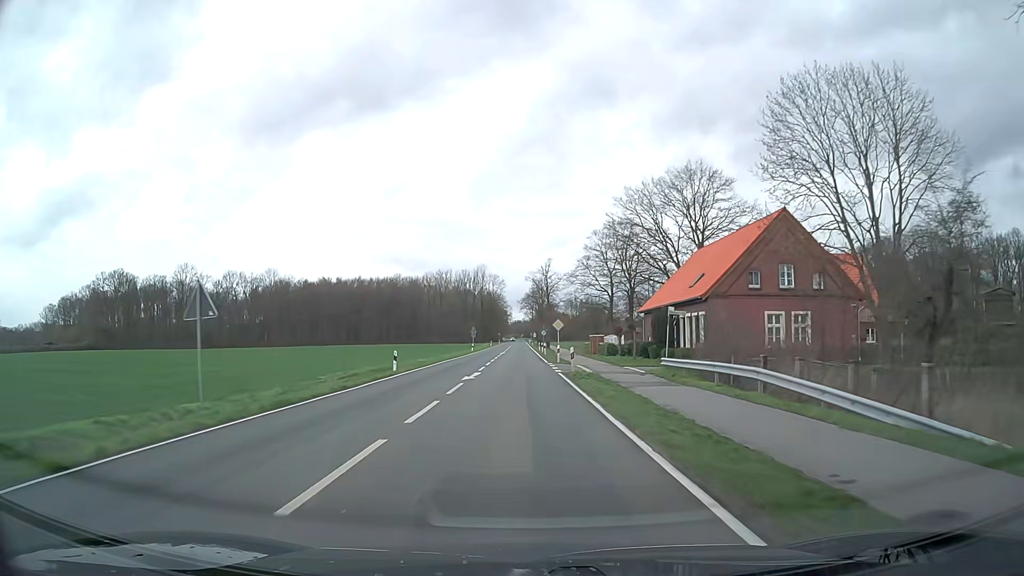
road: secondary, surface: asphalt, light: Day
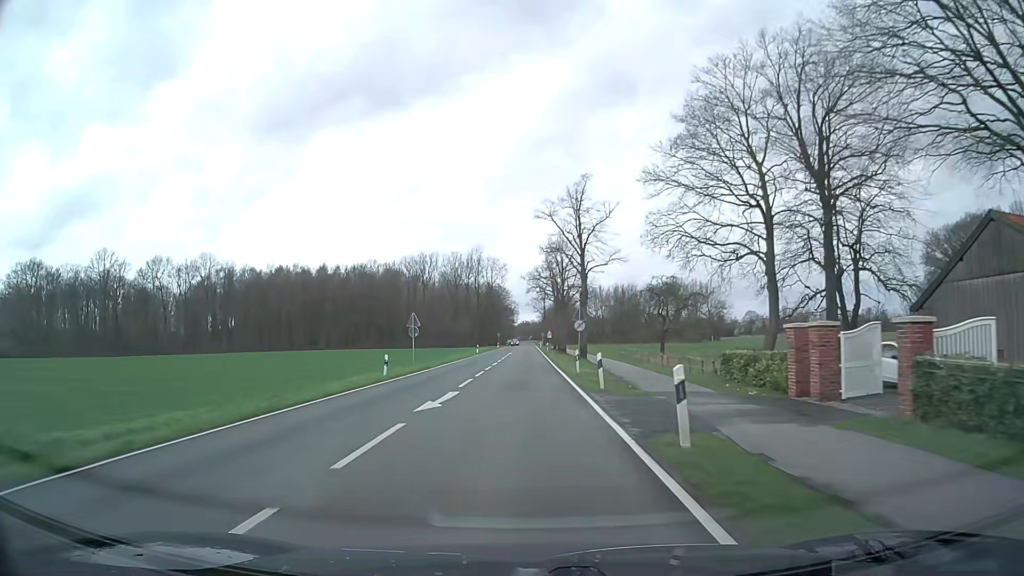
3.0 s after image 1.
(-0.3, +53.1) m; -1°
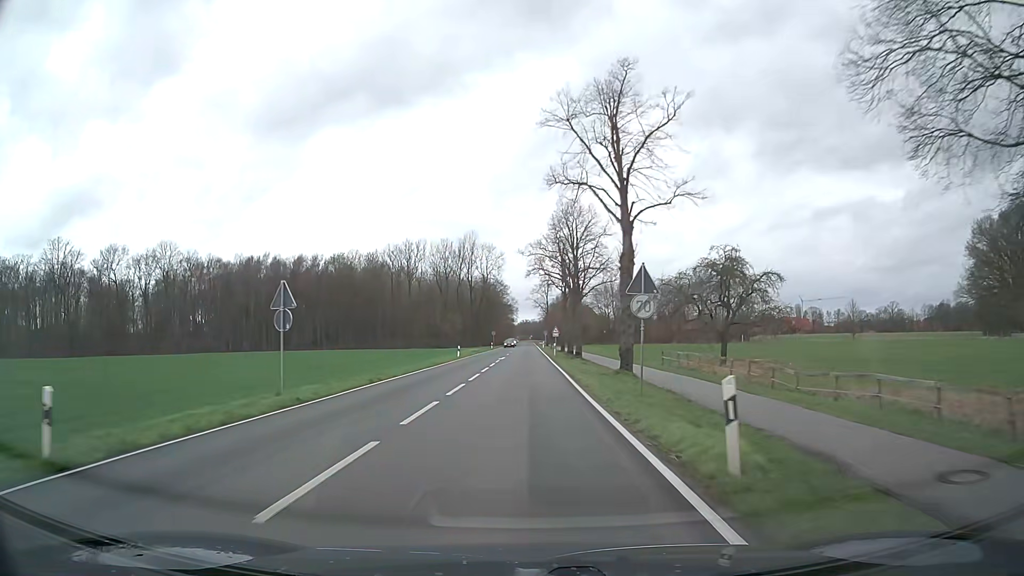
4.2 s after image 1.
(-0.1, +21.4) m; 0°
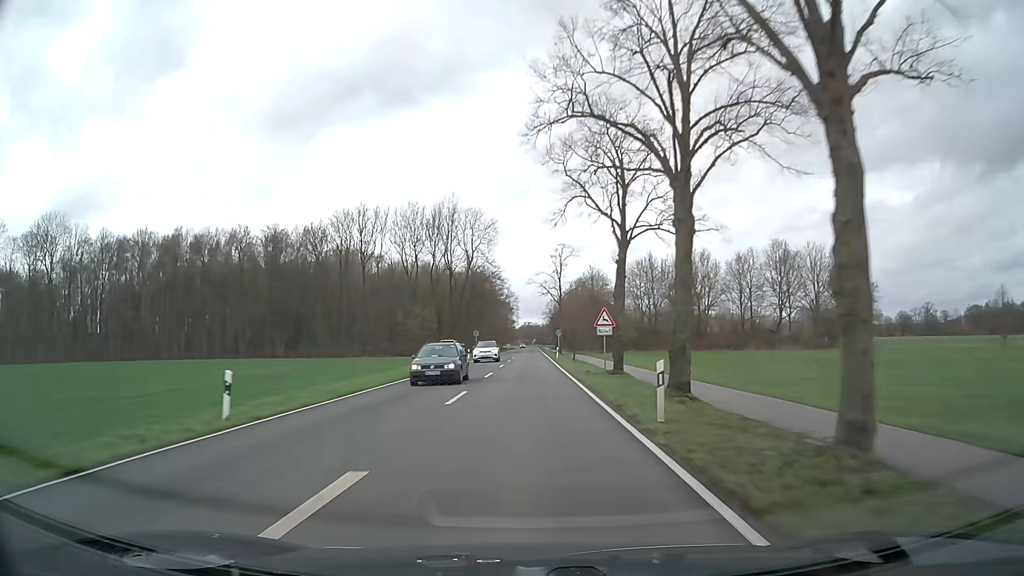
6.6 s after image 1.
(-0.1, +45.4) m; 0°
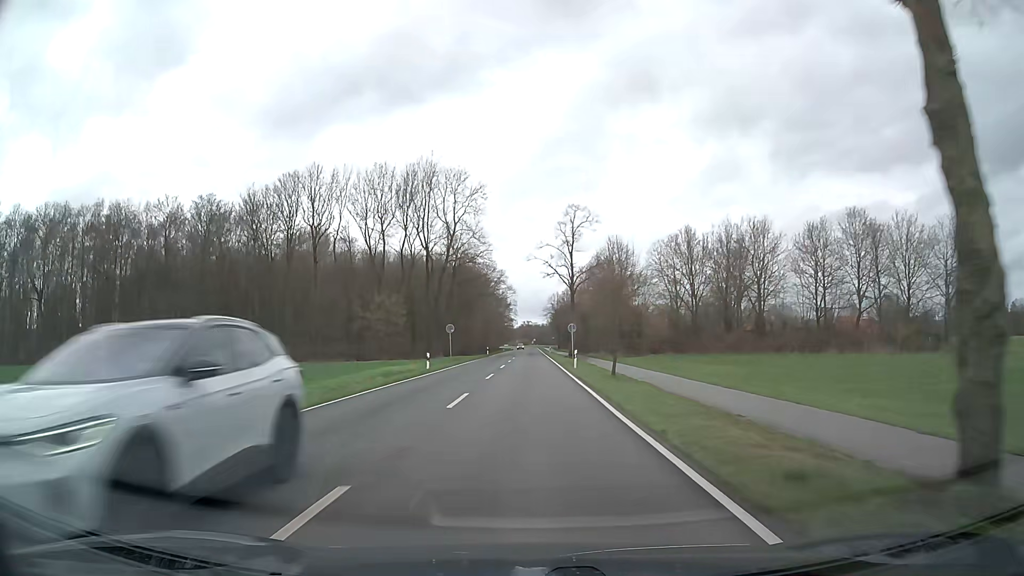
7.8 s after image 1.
(0.0, +25.1) m; 0°
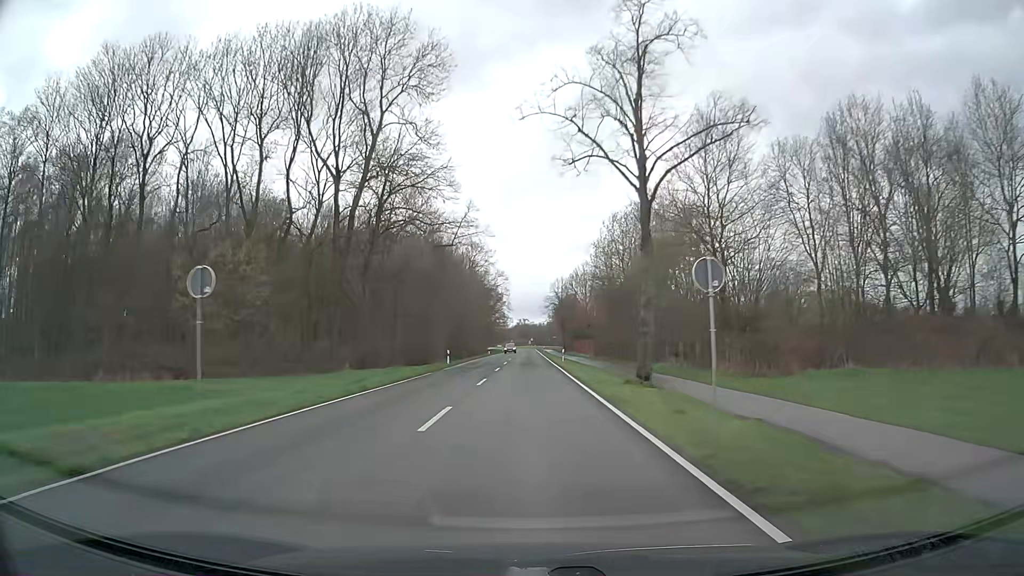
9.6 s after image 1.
(+0.1, +40.3) m; 0°
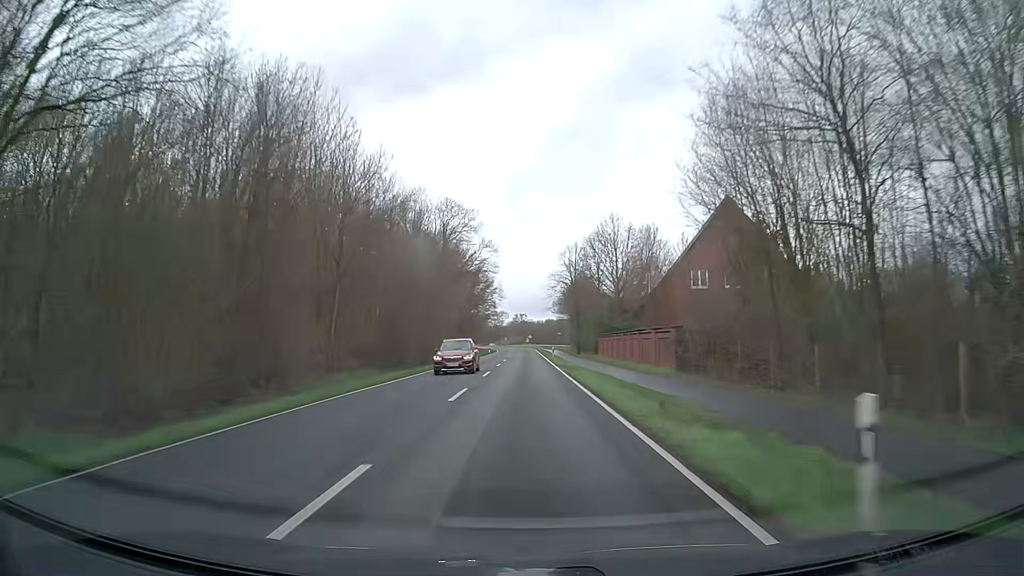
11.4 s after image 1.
(0.0, +43.2) m; 0°
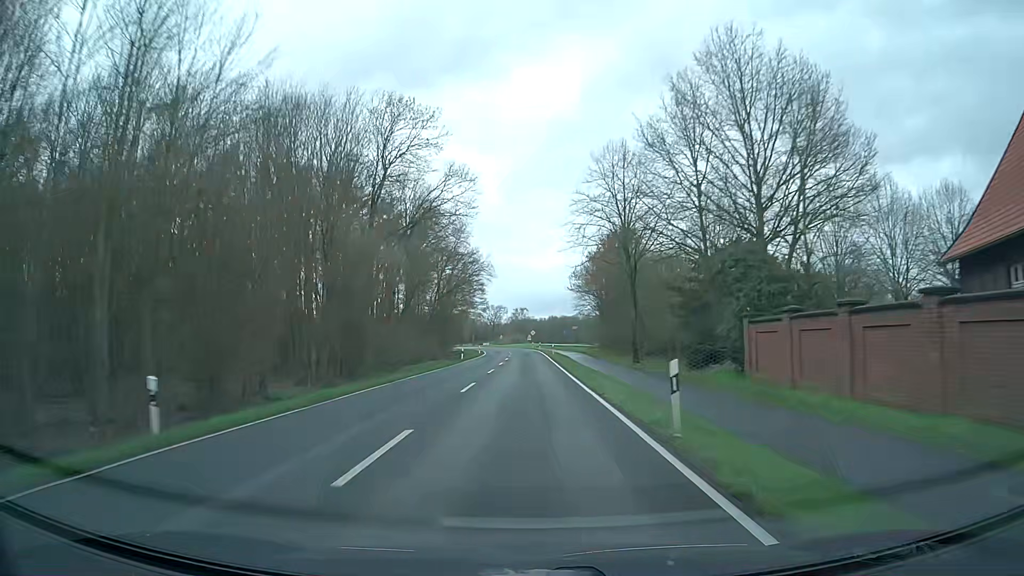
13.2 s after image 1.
(-0.1, +45.5) m; 0°
(0, +10) (0, +20) (0, +30) (0, +40) (0, +50) (0, +60) (-1, +70) (-1, +80) (-1, +90) (-2, +100) m
